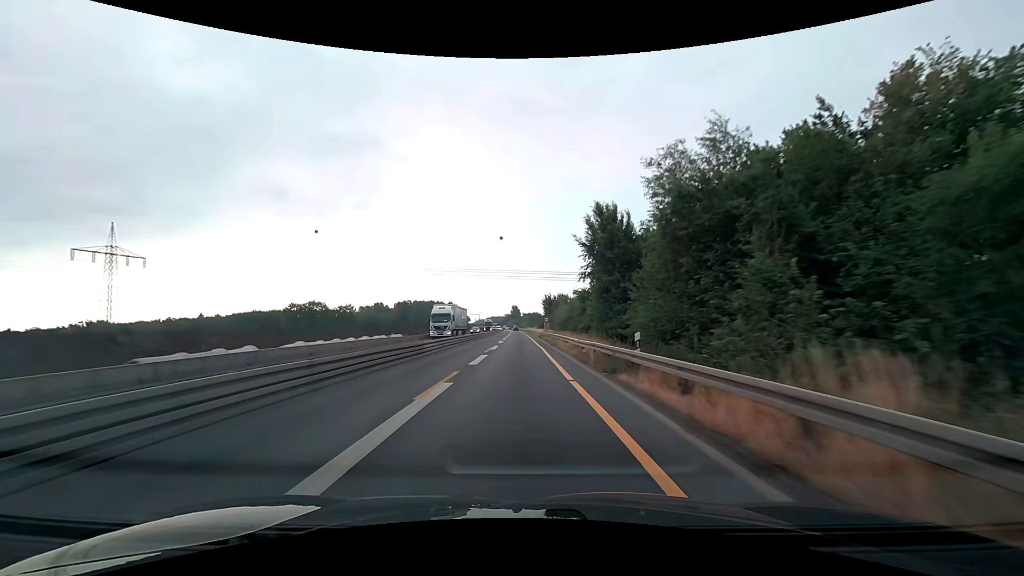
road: motorway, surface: asphalt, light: Day
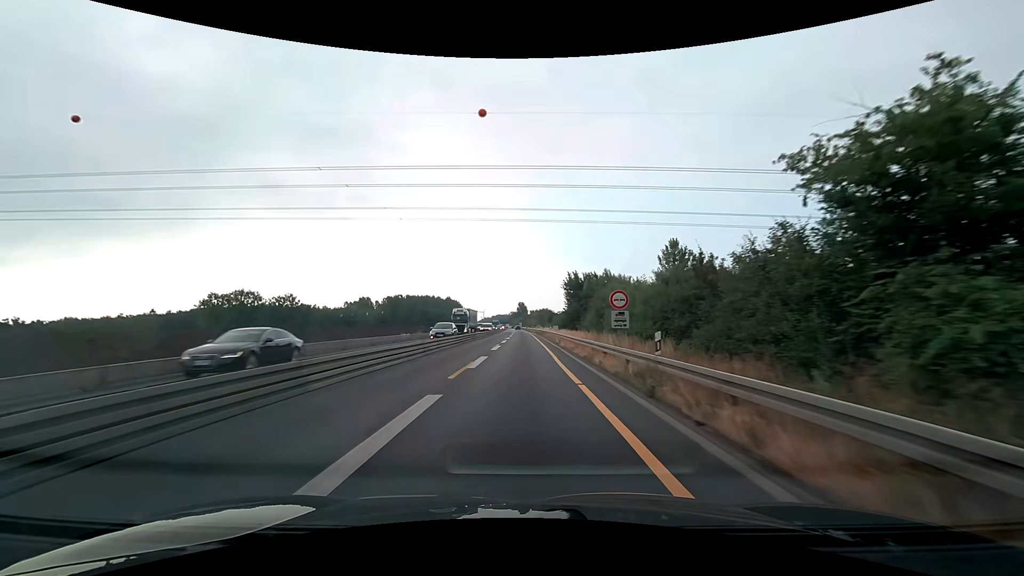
(-0.3, +50.2) m; -1°
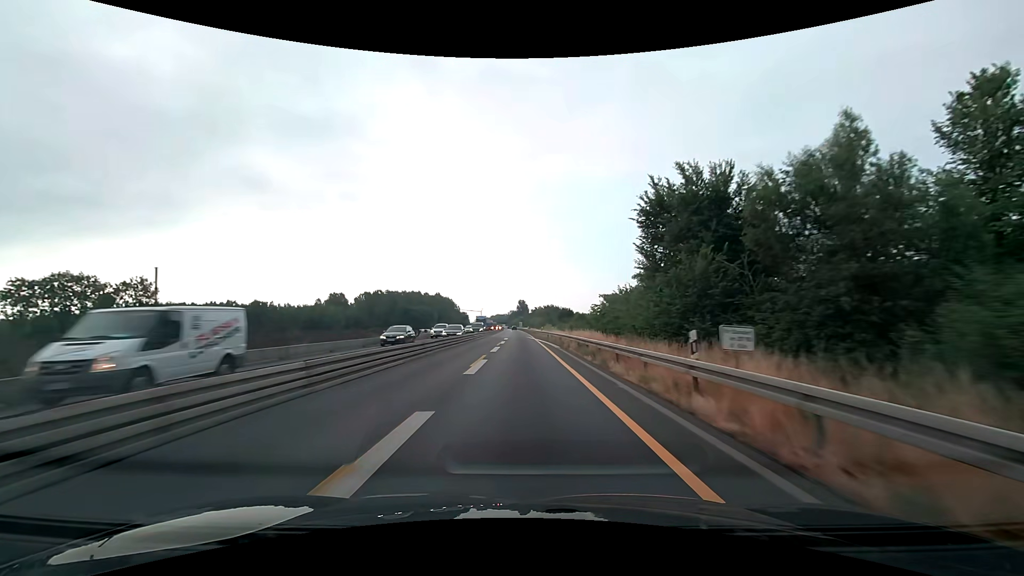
(-0.2, +50.1) m; 0°
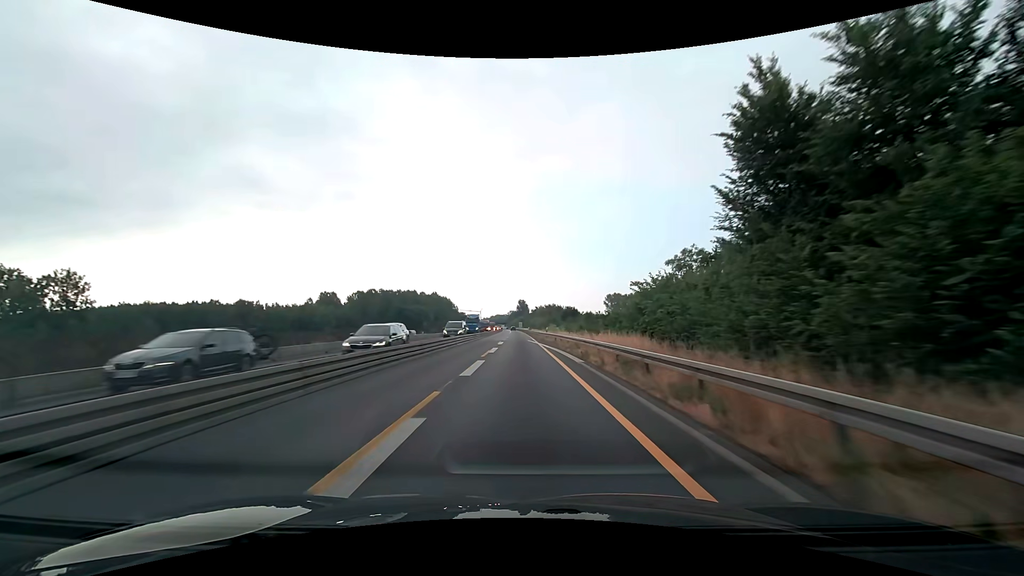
(0.0, +12.5) m; 0°
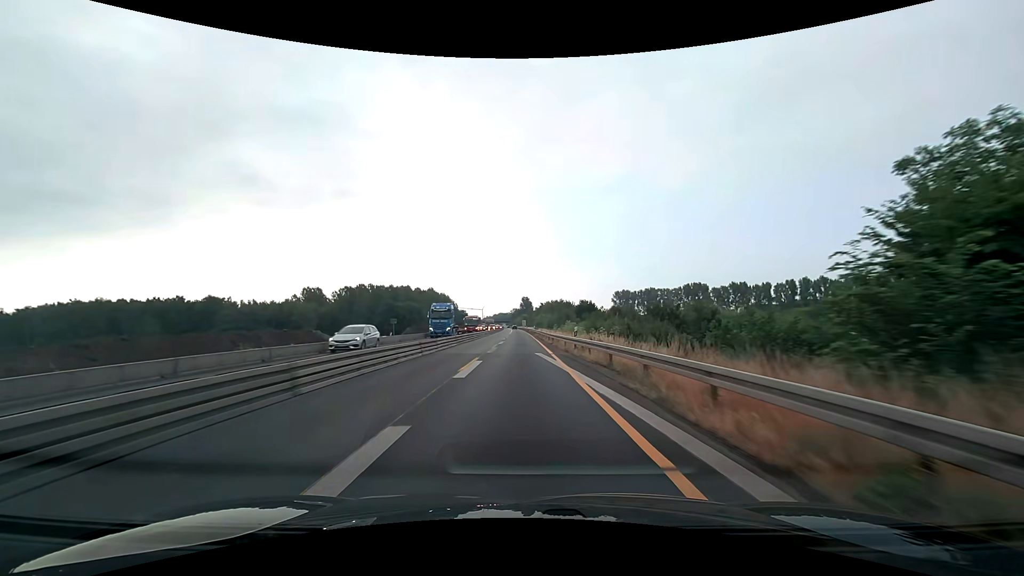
(0.0, +25.1) m; 0°
